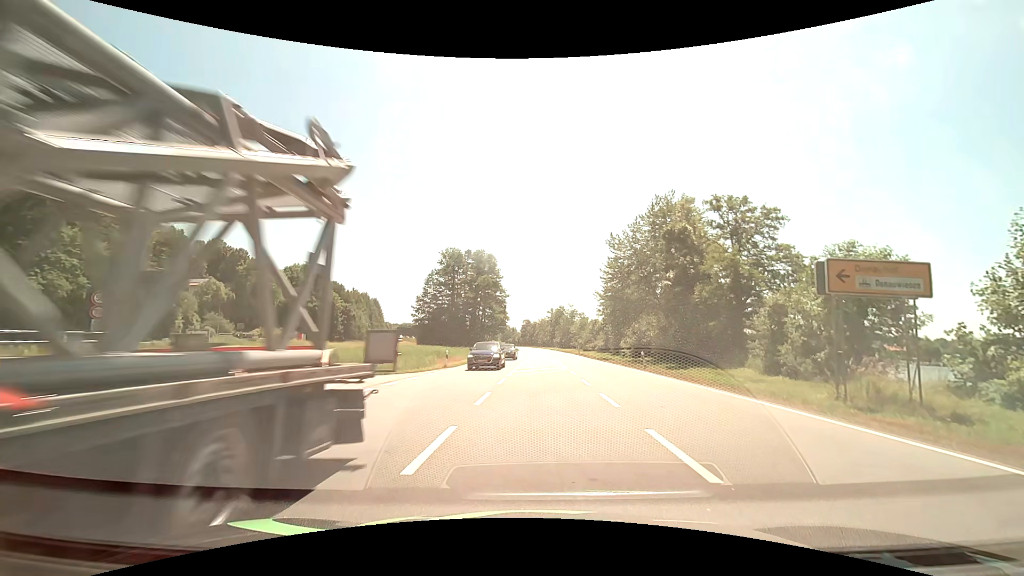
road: primary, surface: asphalt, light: Day
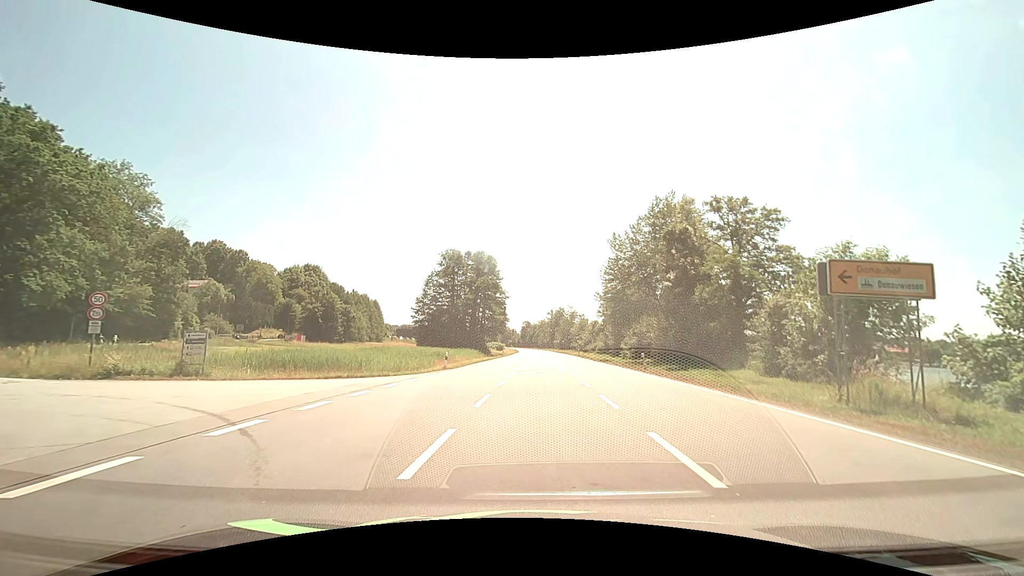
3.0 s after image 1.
(0.0, +0.1) m; 0°
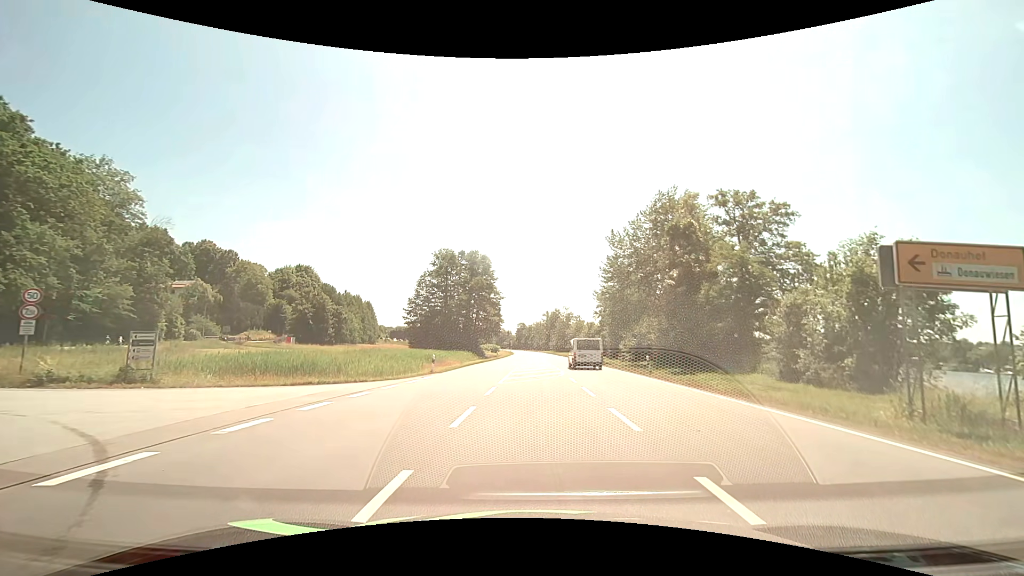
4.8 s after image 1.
(-0.1, +2.7) m; -1°
(-2, +10) (-10, +14) (-20, +16) (-30, +20) (-37, +26) (-44, +34) (-49, +42) (-53, +51) (-56, +61) (-59, +70) m
